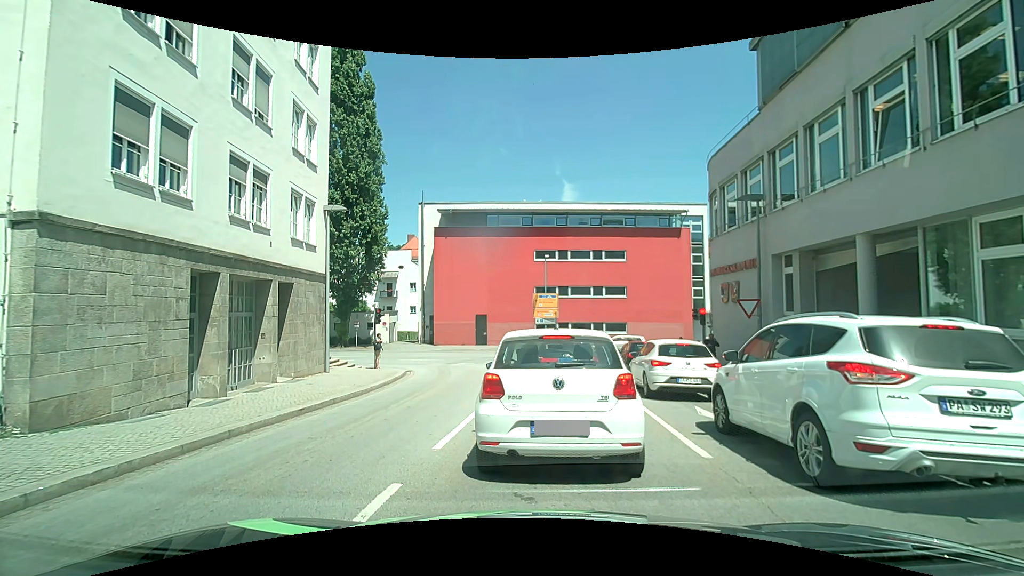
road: tertiary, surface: asphalt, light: Day
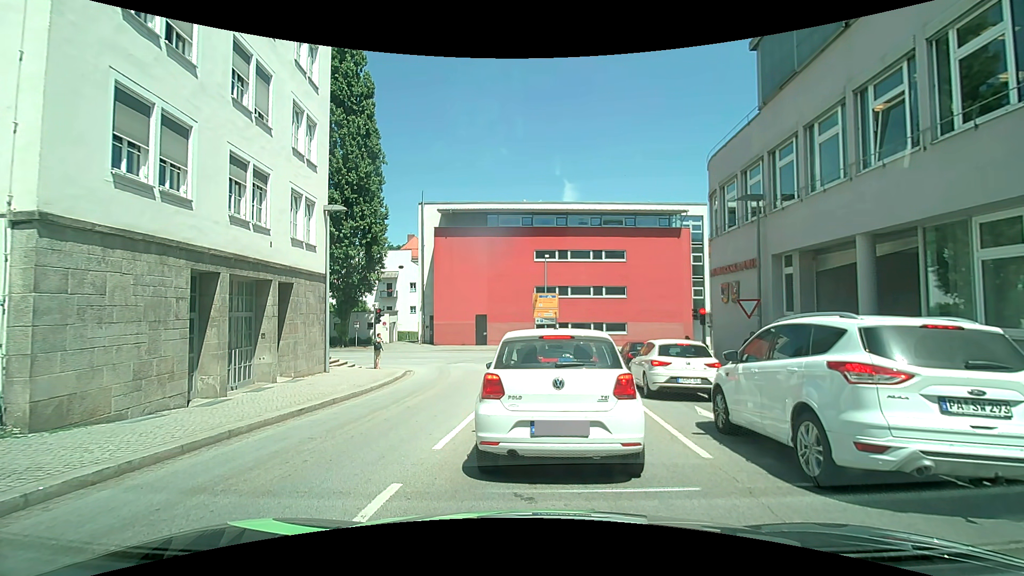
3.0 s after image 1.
(0.0, 0.0) m; 0°
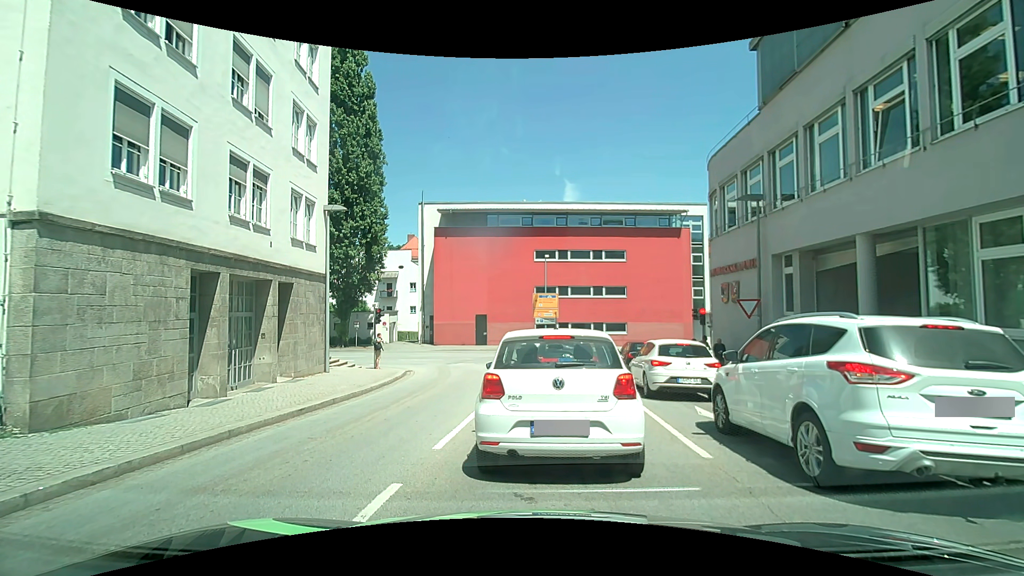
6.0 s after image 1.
(0.0, 0.0) m; 0°
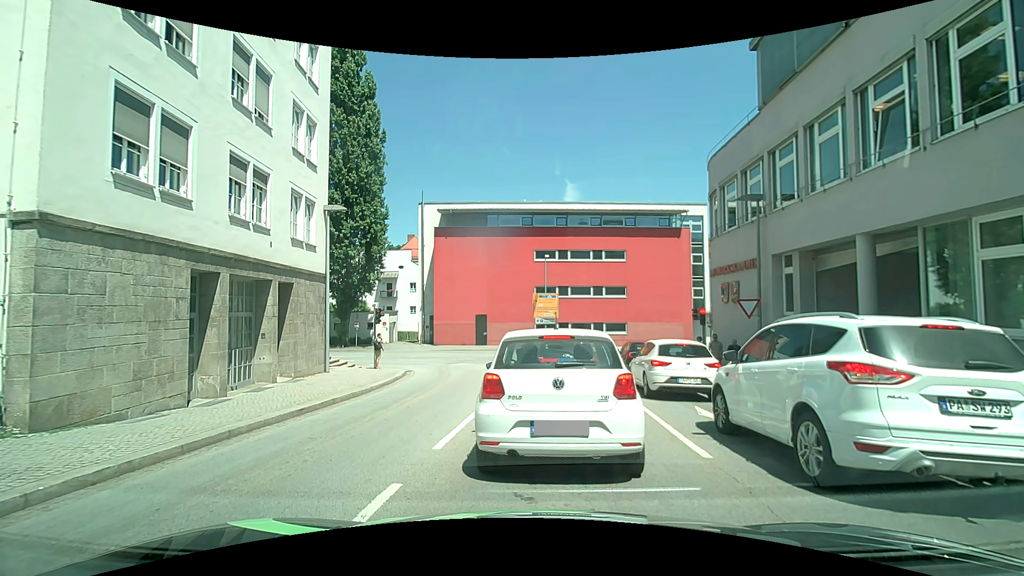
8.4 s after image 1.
(0.0, 0.0) m; 0°
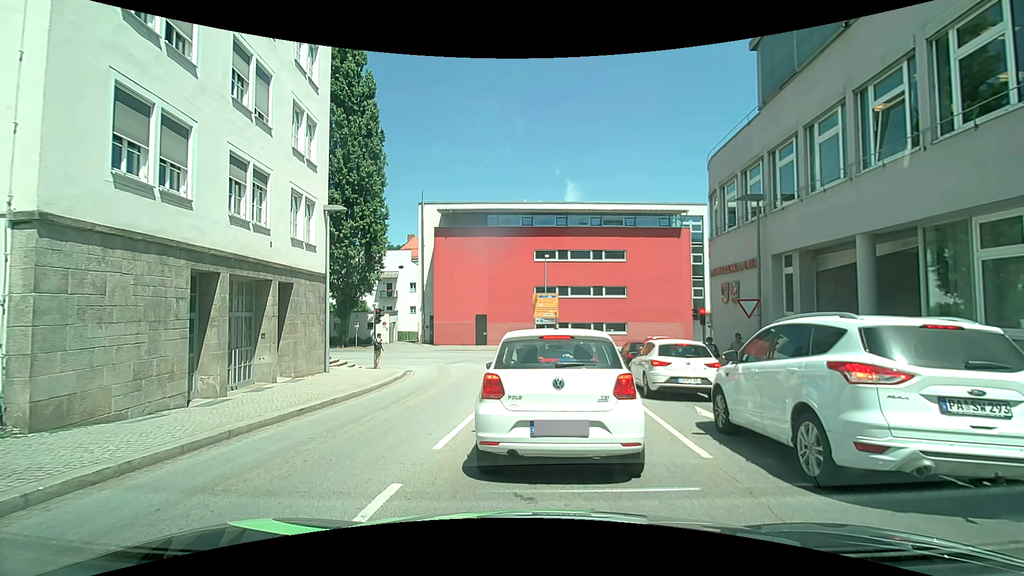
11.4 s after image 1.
(0.0, 0.0) m; 0°
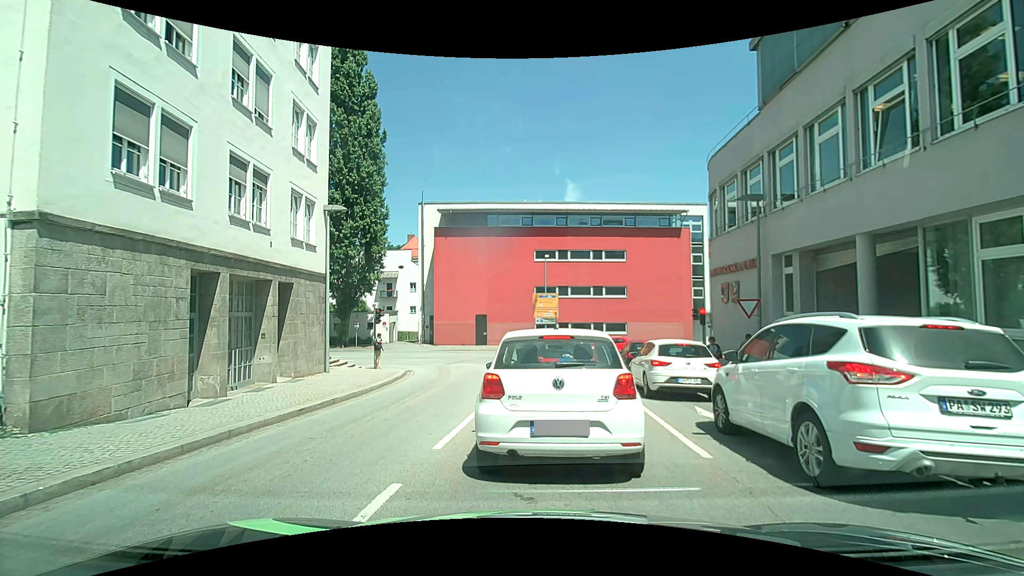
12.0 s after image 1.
(0.0, 0.0) m; 0°
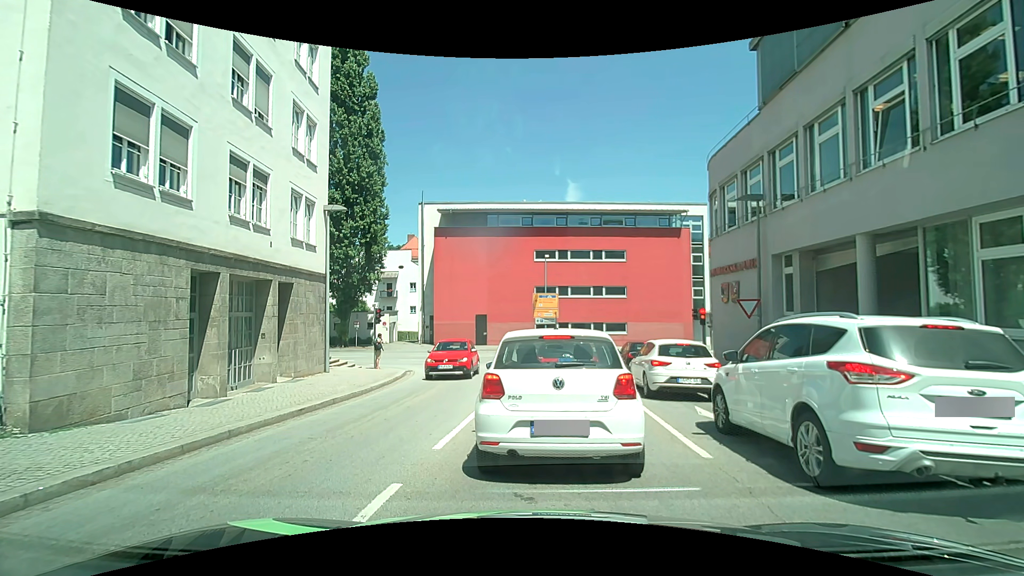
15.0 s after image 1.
(0.0, 0.0) m; 0°
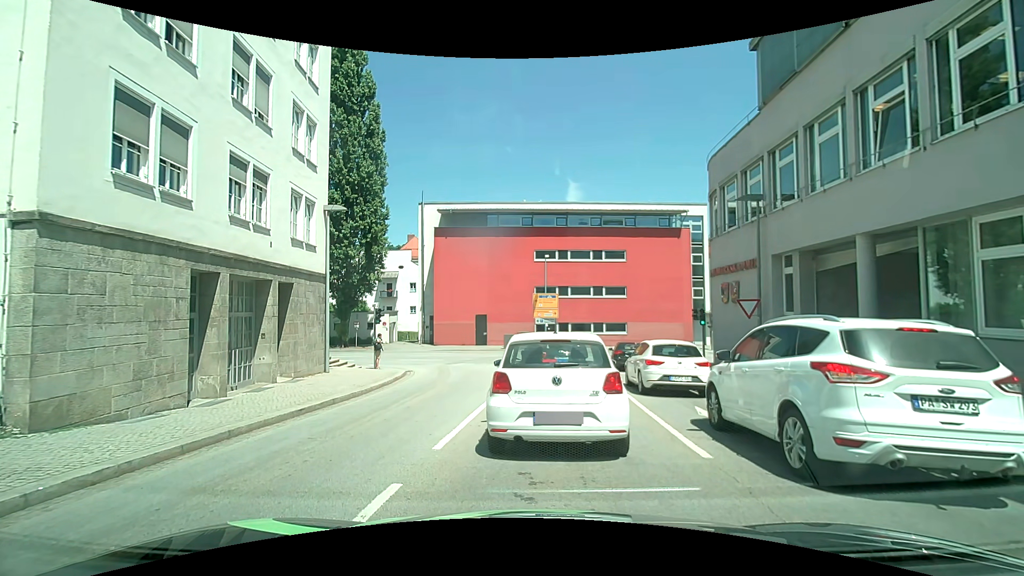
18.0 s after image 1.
(0.0, 0.0) m; 0°
